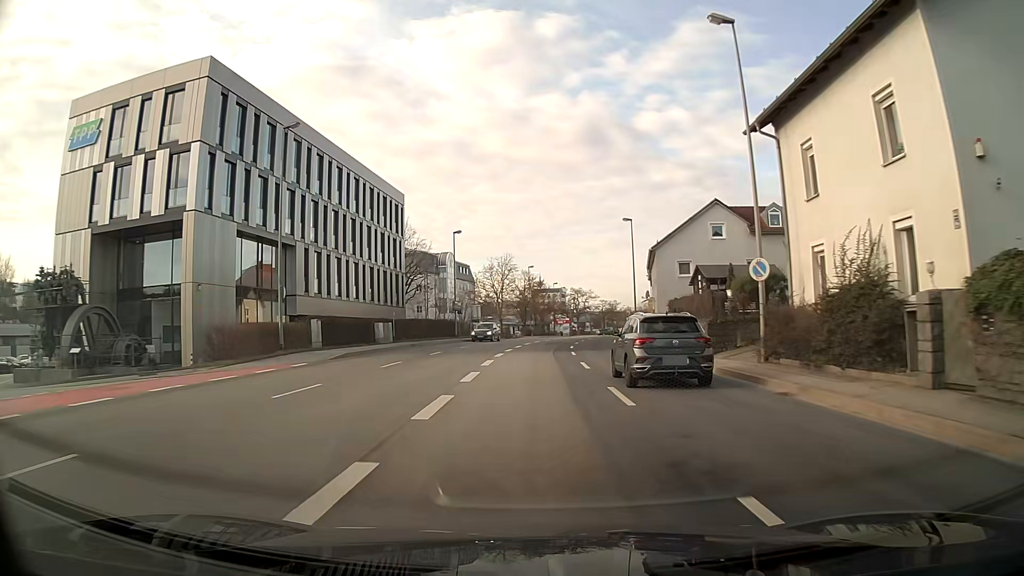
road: primary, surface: asphalt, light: Day
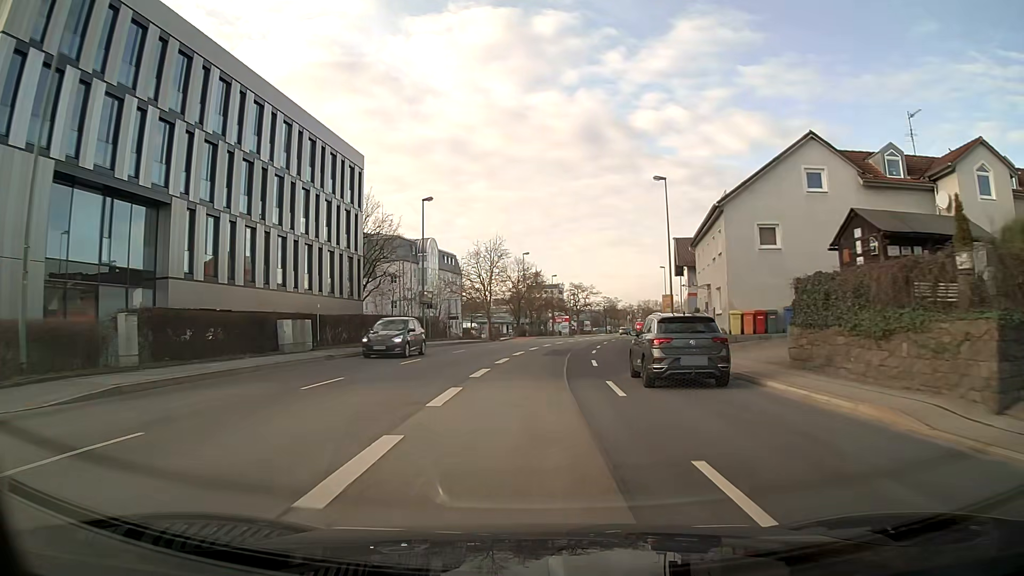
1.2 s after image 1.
(+0.1, +16.6) m; +1°
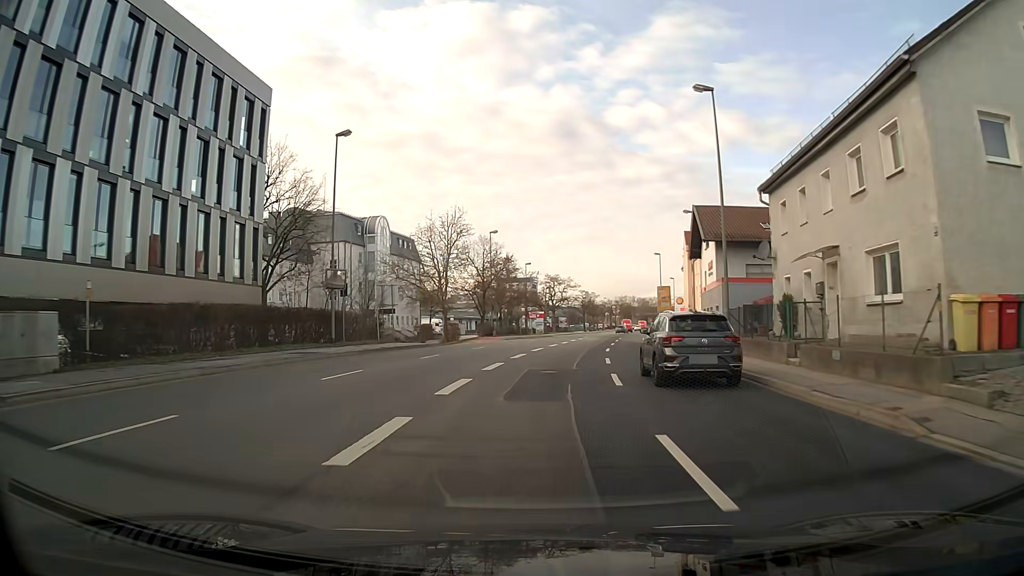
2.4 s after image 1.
(+0.4, +16.6) m; +3°
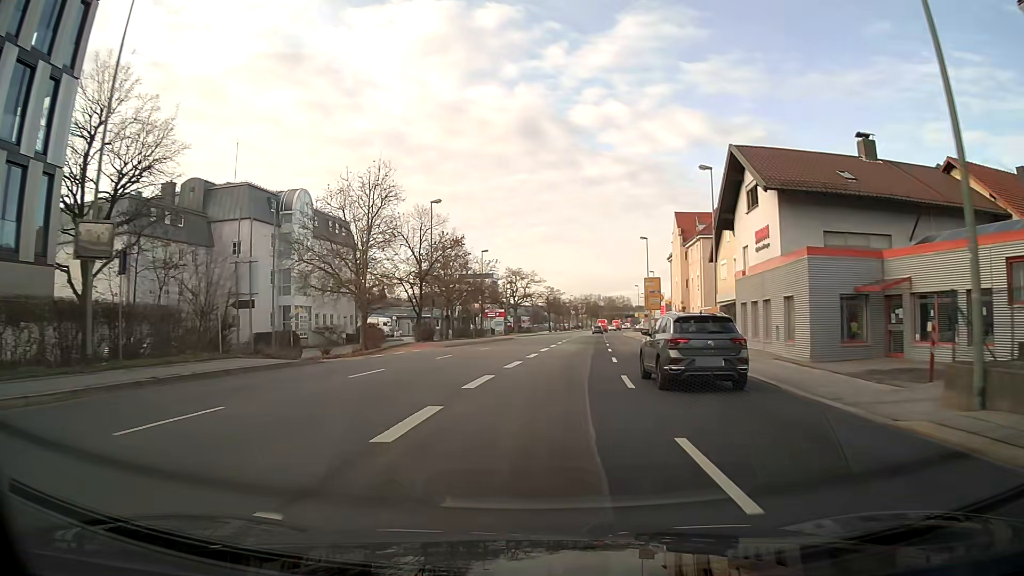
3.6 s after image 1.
(+0.4, +16.6) m; +3°
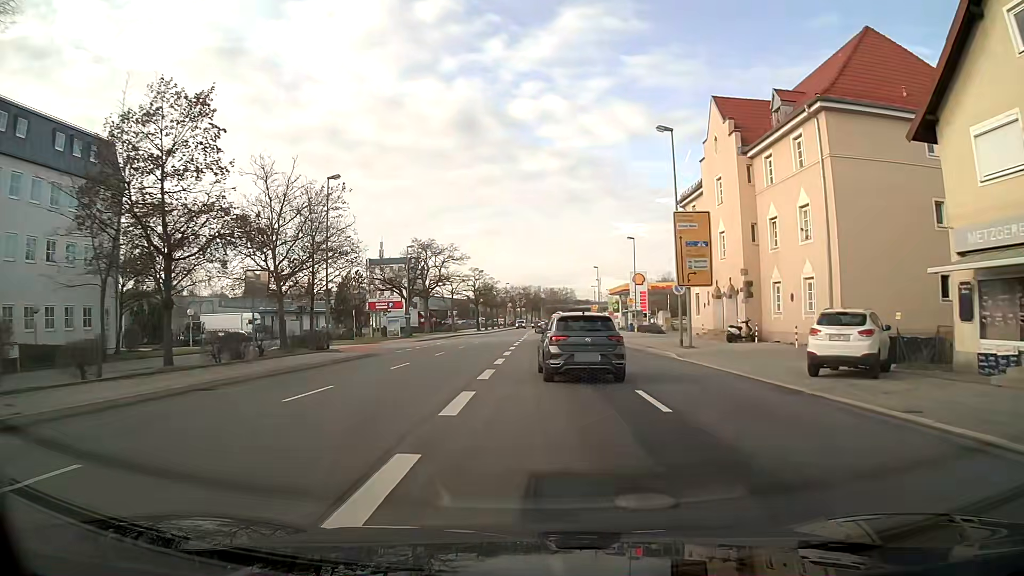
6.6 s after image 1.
(+2.3, +39.5) m; +5°
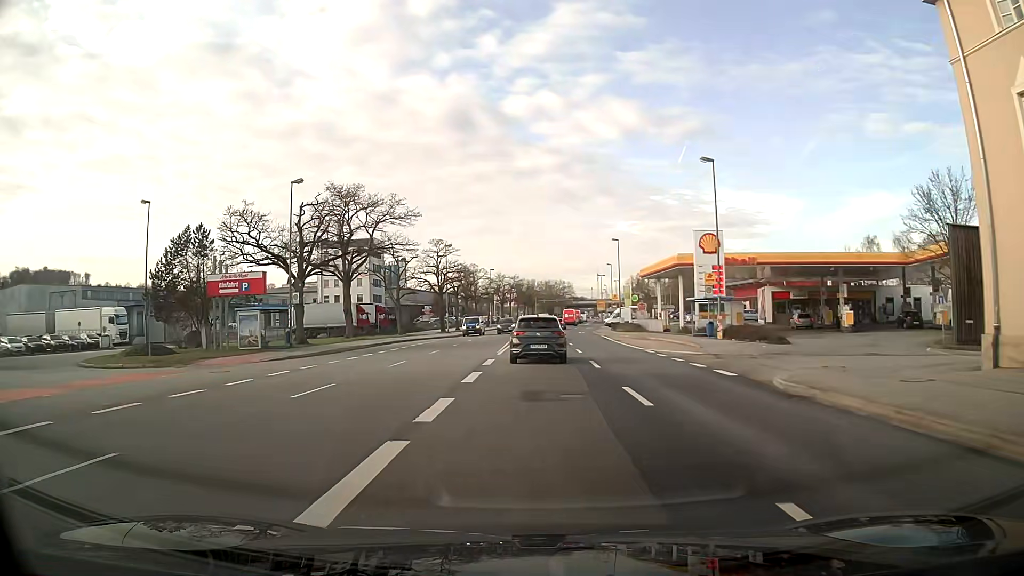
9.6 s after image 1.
(+0.2, +35.2) m; 0°
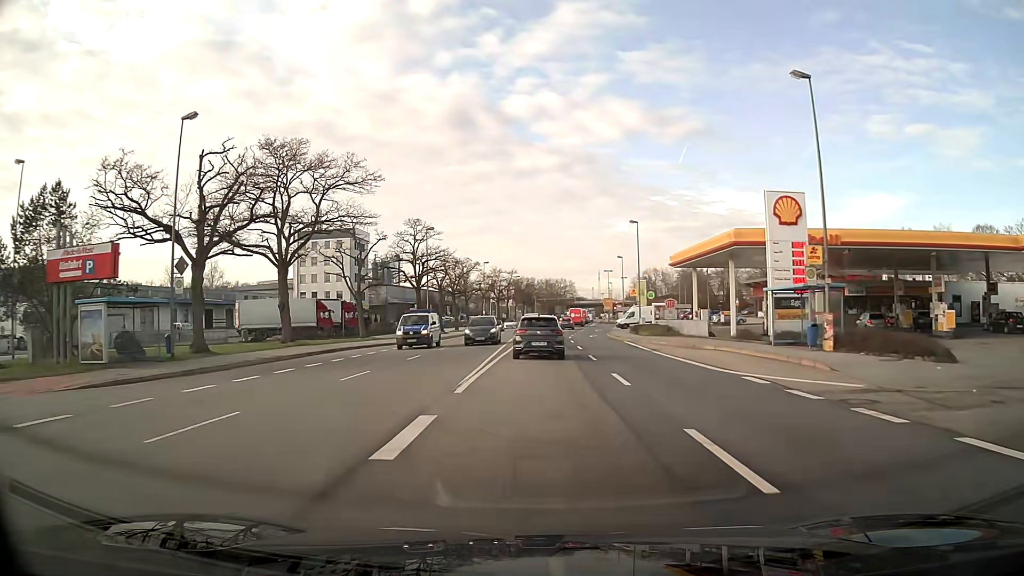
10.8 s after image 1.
(0.0, +14.4) m; 0°
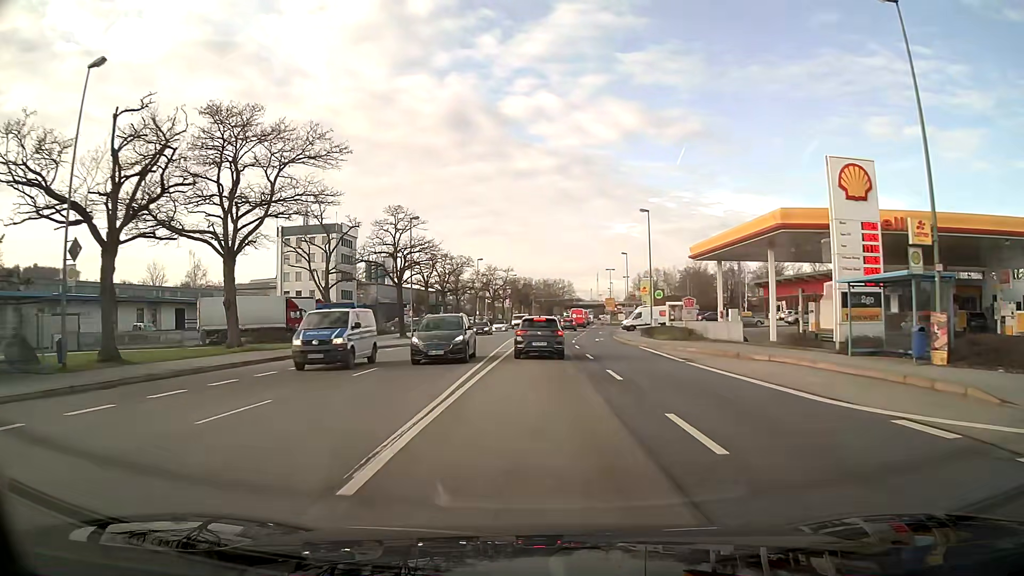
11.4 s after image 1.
(0.0, +7.4) m; 0°
